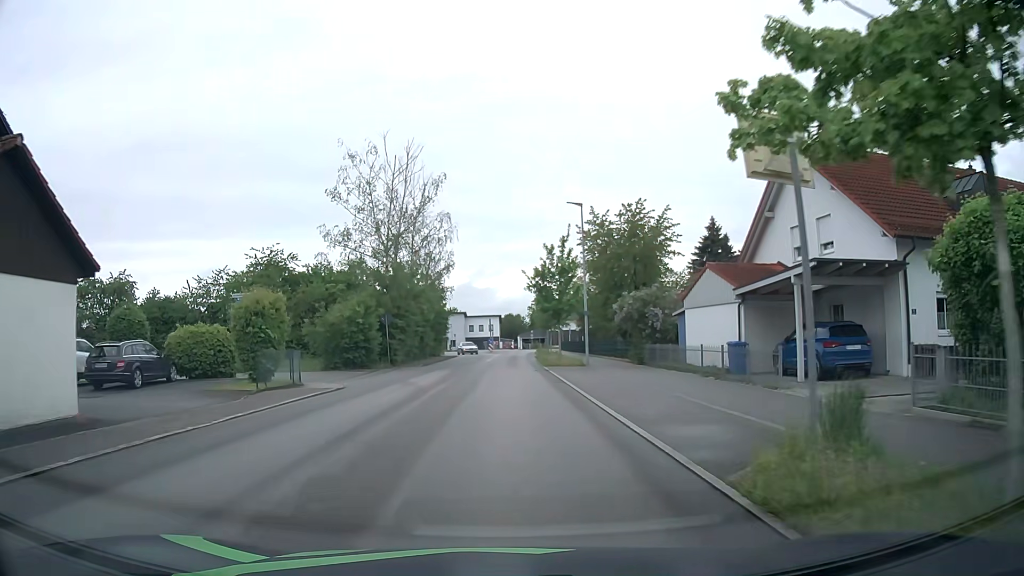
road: unclassified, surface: asphalt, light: Day
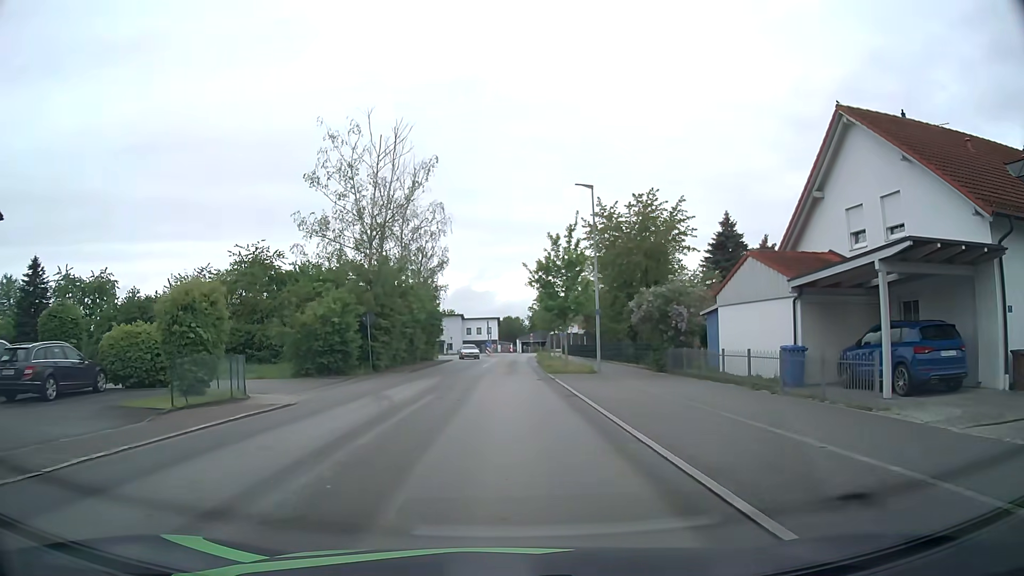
(0.0, +4.7) m; 0°
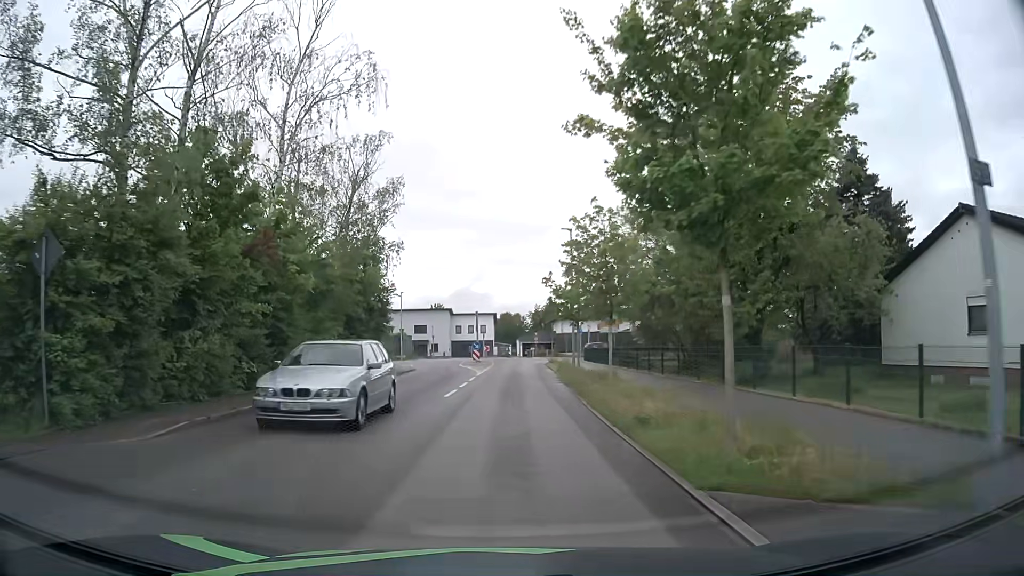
(+0.1, +24.4) m; 0°
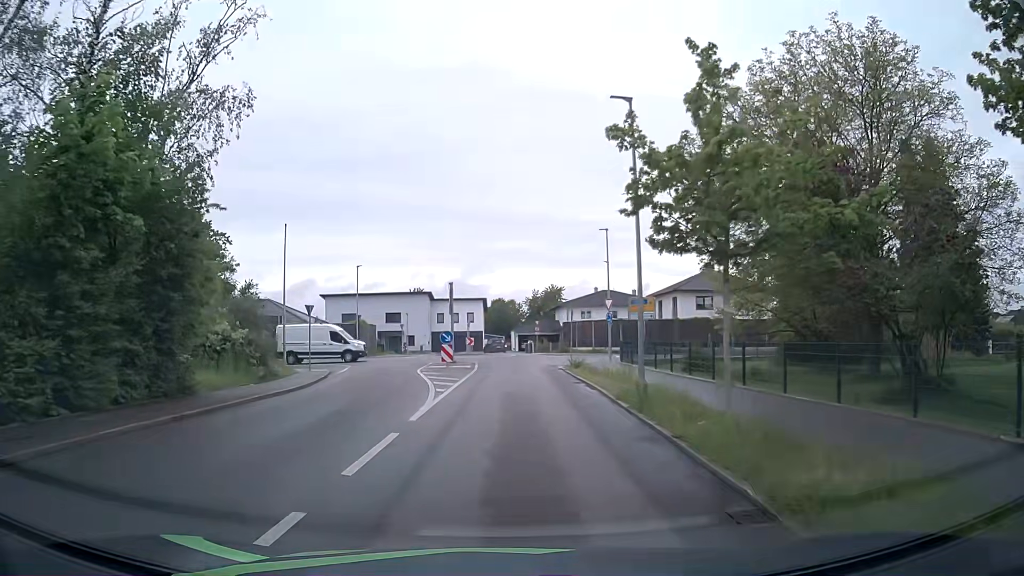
(0.0, +20.3) m; +2°
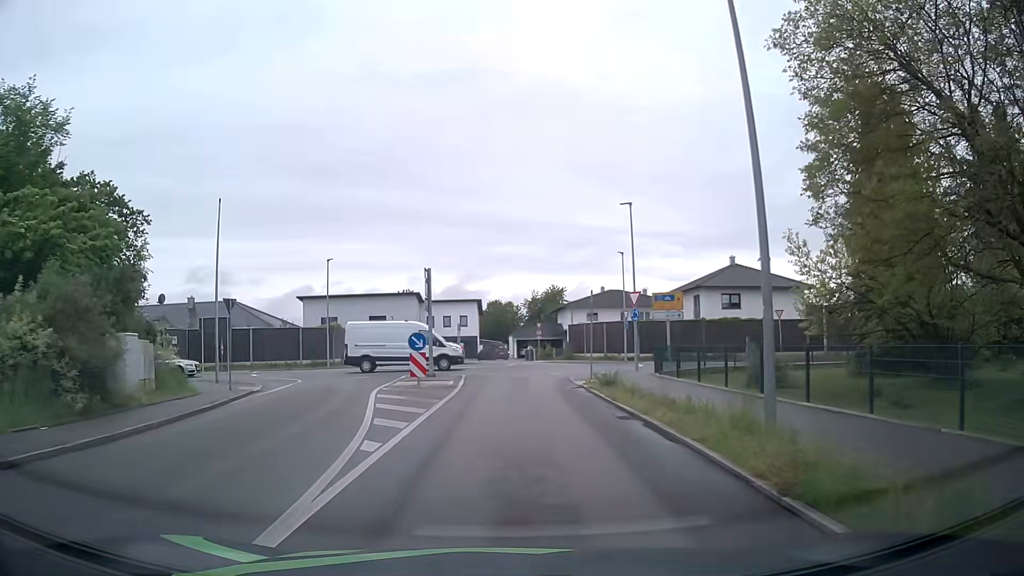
(-0.2, +8.9) m; -1°
